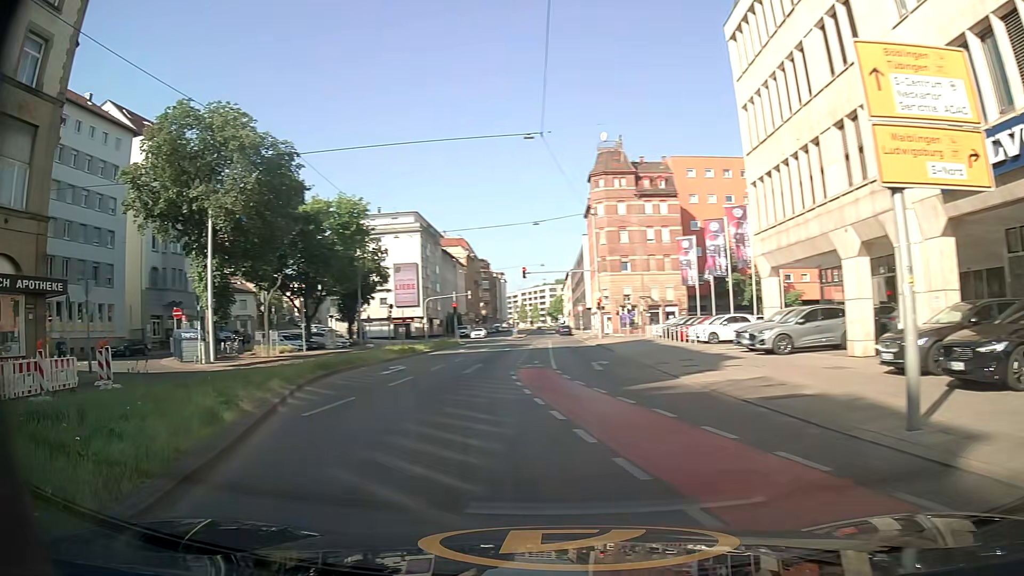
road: secondary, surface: asphalt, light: Day
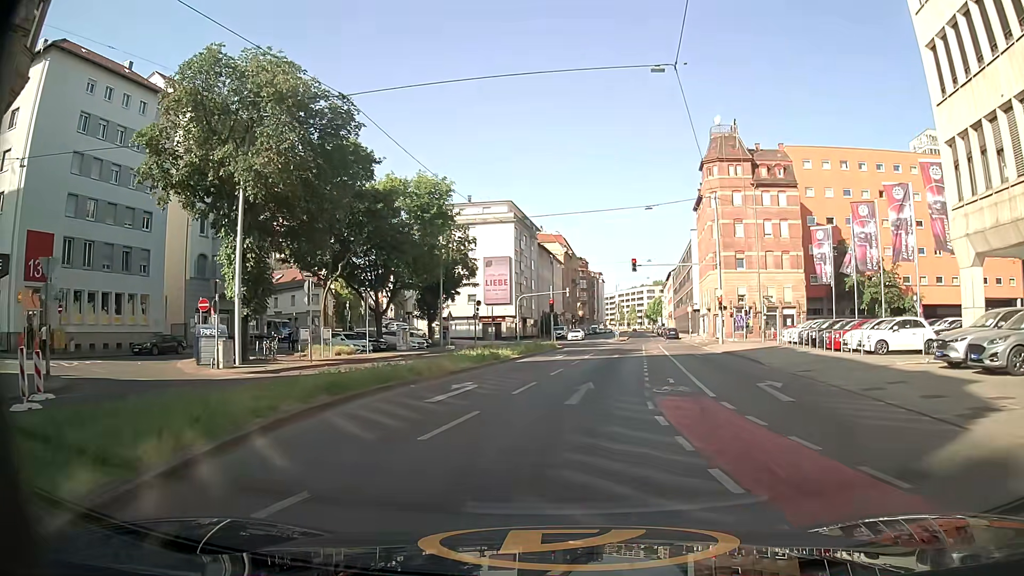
(-0.9, +8.7) m; -7°
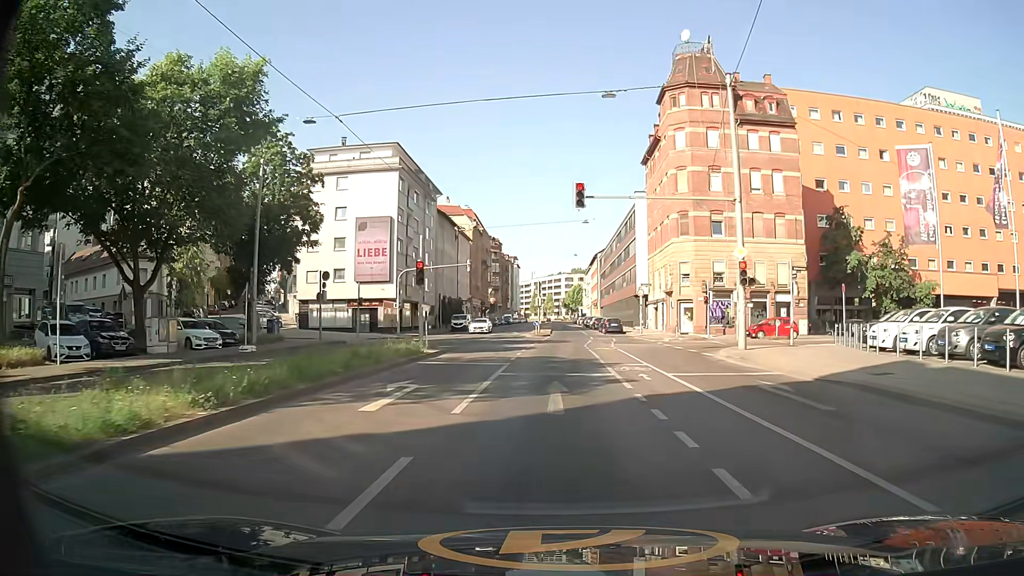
(+1.3, +22.9) m; +7°
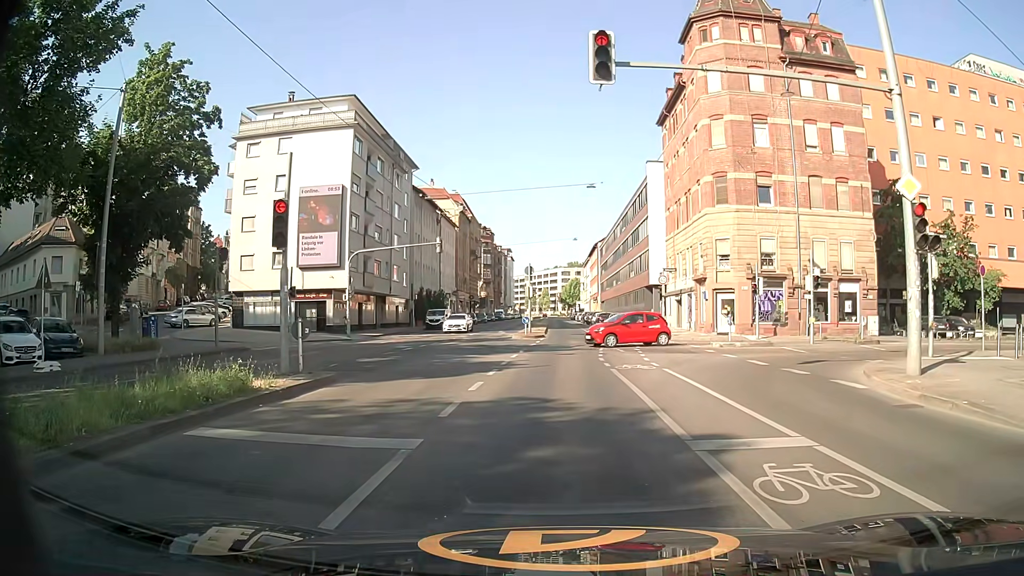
(0.0, +11.9) m; -1°
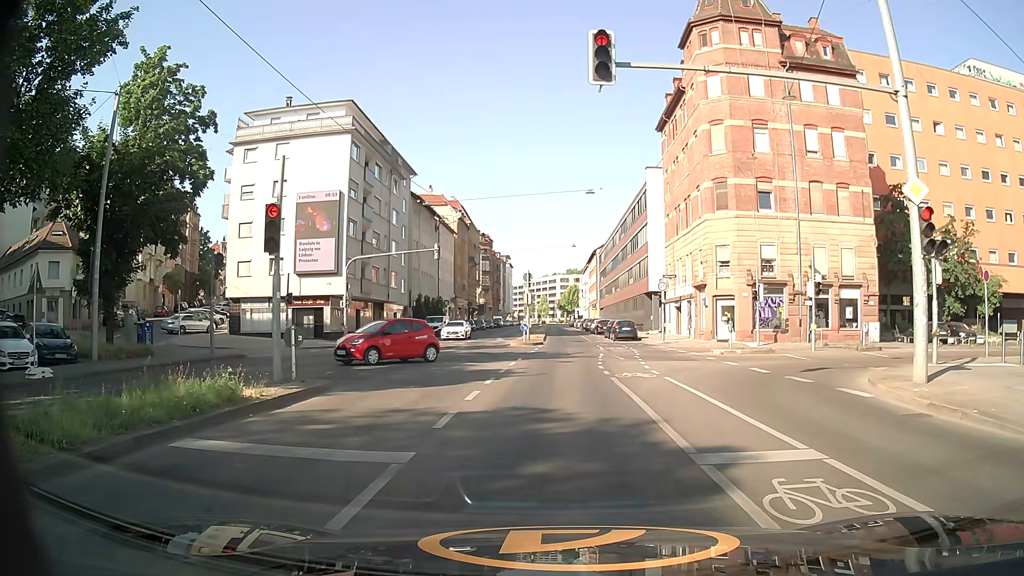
(0.0, +0.3) m; 0°
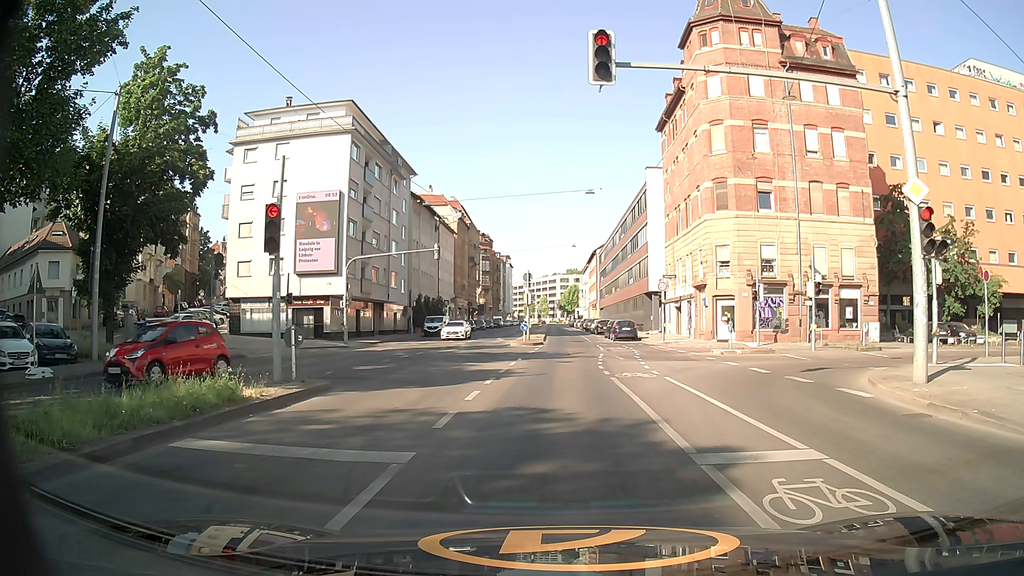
(0.0, 0.0) m; 0°
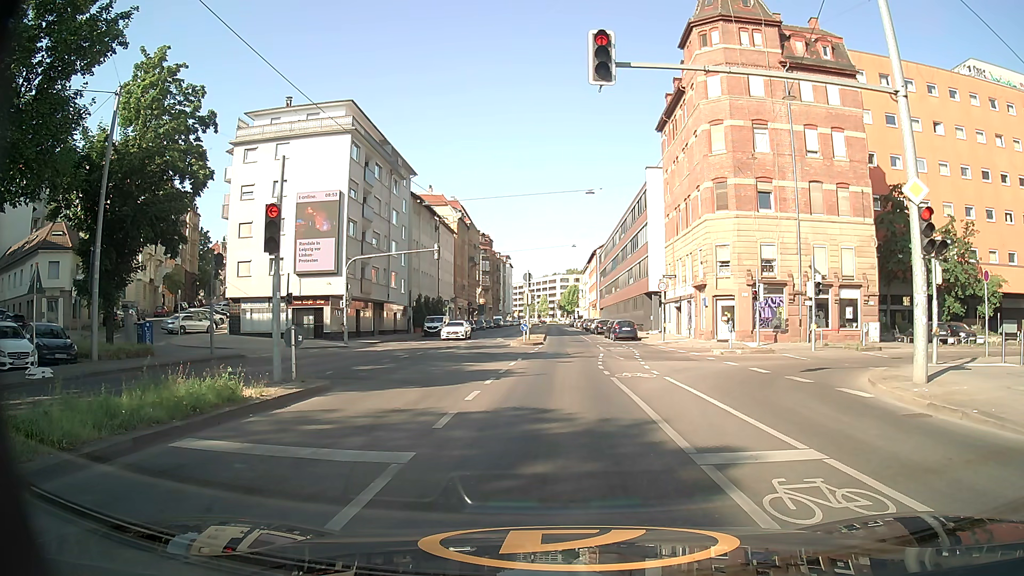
(0.0, 0.0) m; 0°
(0, +10) (+1, +20) (+1, +30) (+1, +40) (+2, +50) (+2, +60) (+2, +70) (+2, +80) (+2, +90) (+2, +100) m
